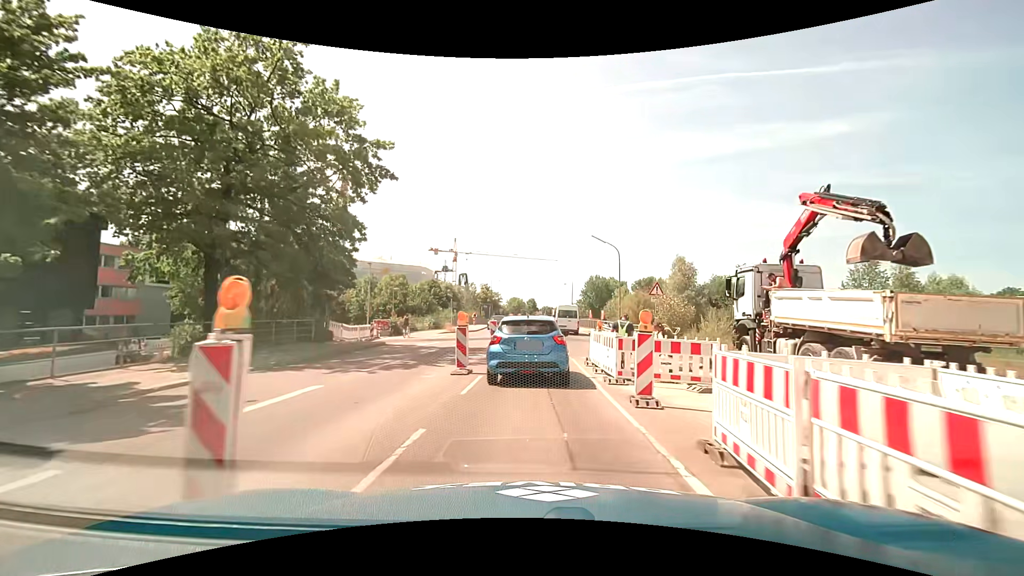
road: secondary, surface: asphalt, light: Day
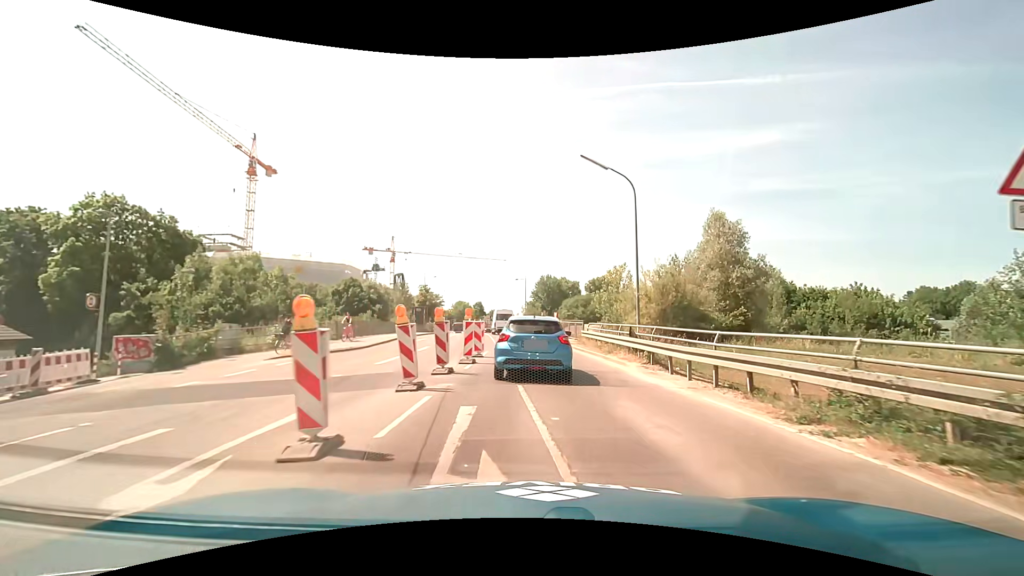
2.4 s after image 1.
(+0.8, +21.6) m; +6°
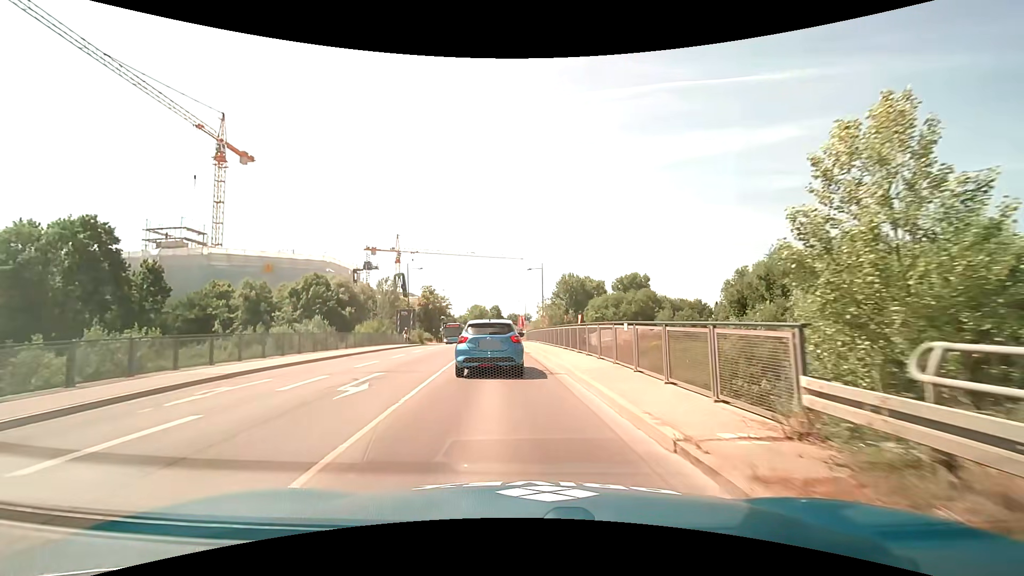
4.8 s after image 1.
(+0.4, +23.3) m; -3°
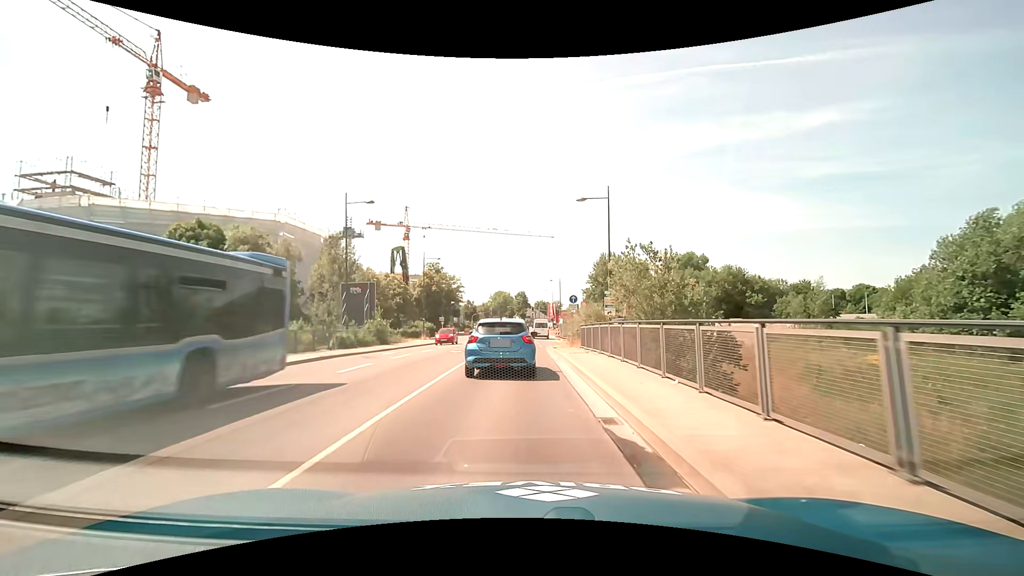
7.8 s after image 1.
(-1.6, +33.1) m; -3°
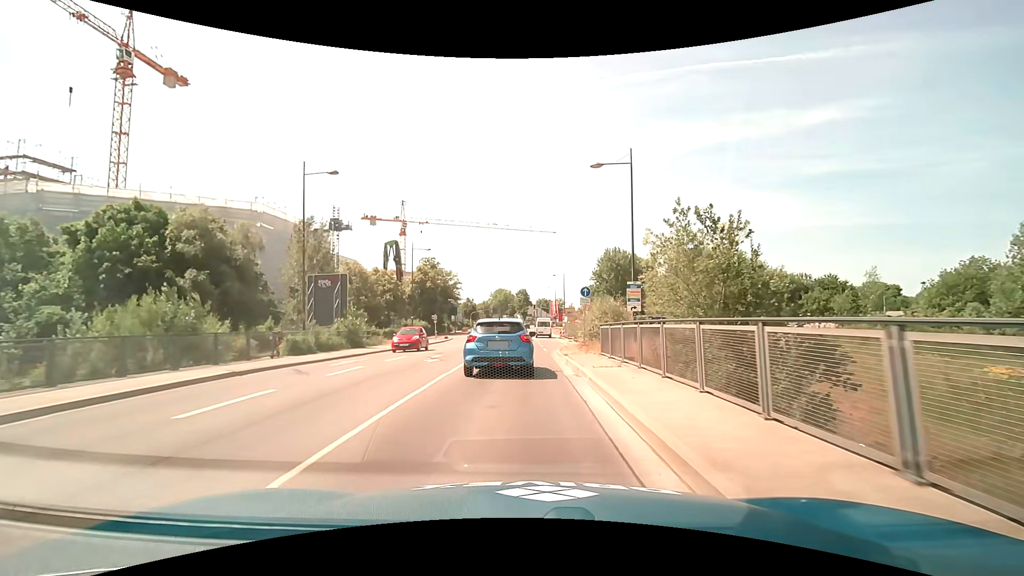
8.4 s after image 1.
(0.0, +6.8) m; 0°
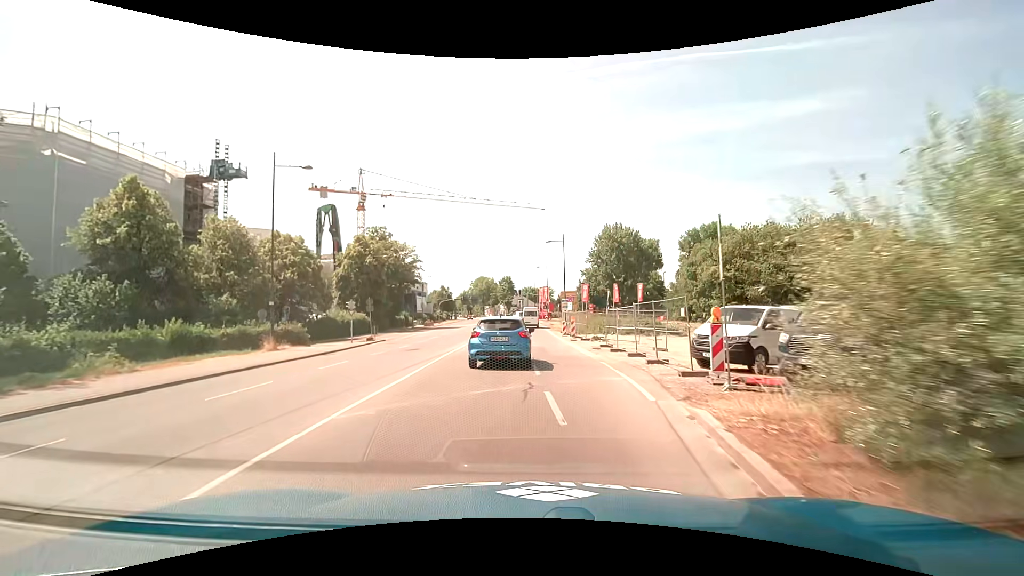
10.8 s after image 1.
(+0.2, +28.0) m; +2°
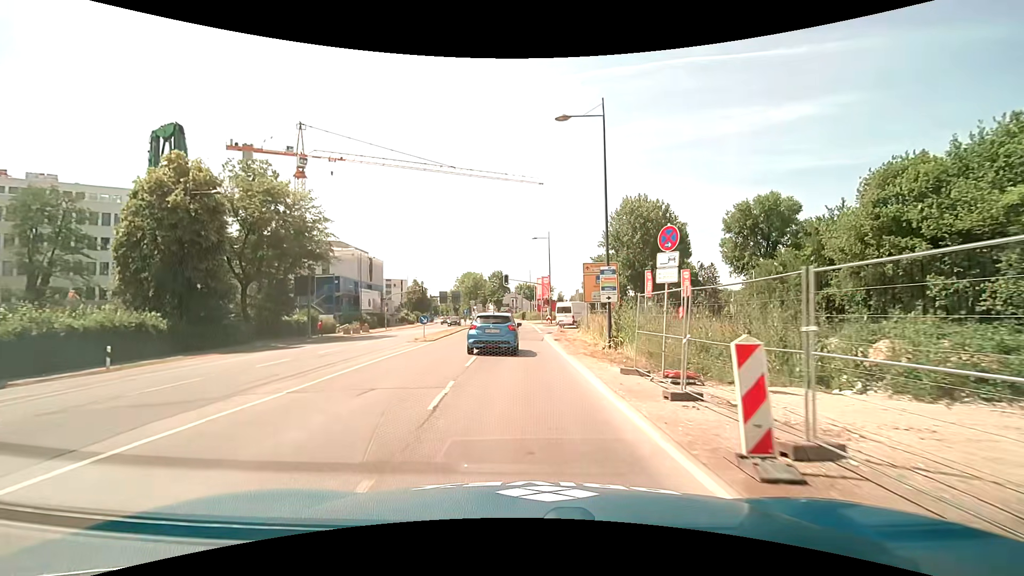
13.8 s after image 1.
(+0.6, +35.2) m; +1°
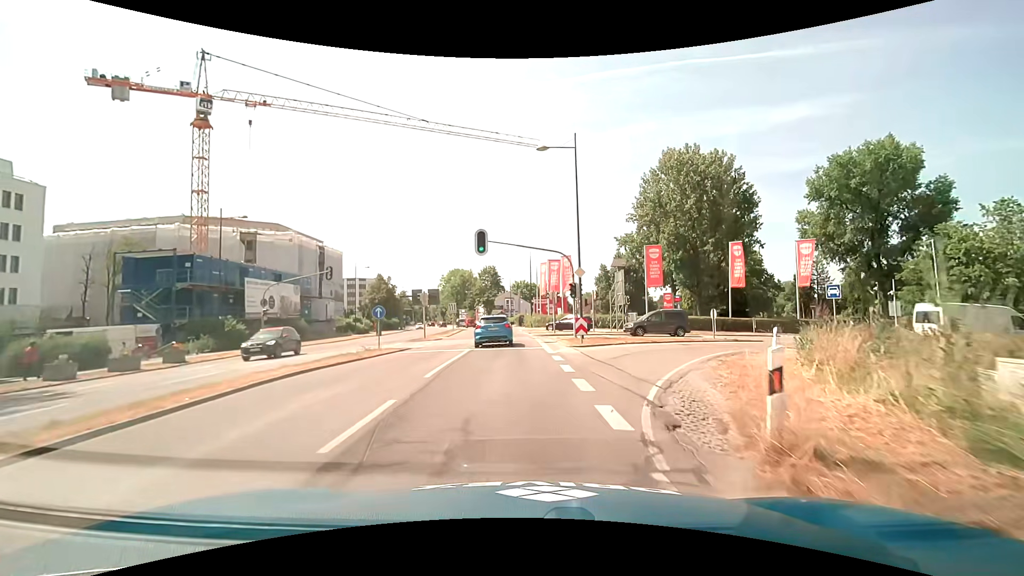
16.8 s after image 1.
(-0.4, +32.0) m; -1°
